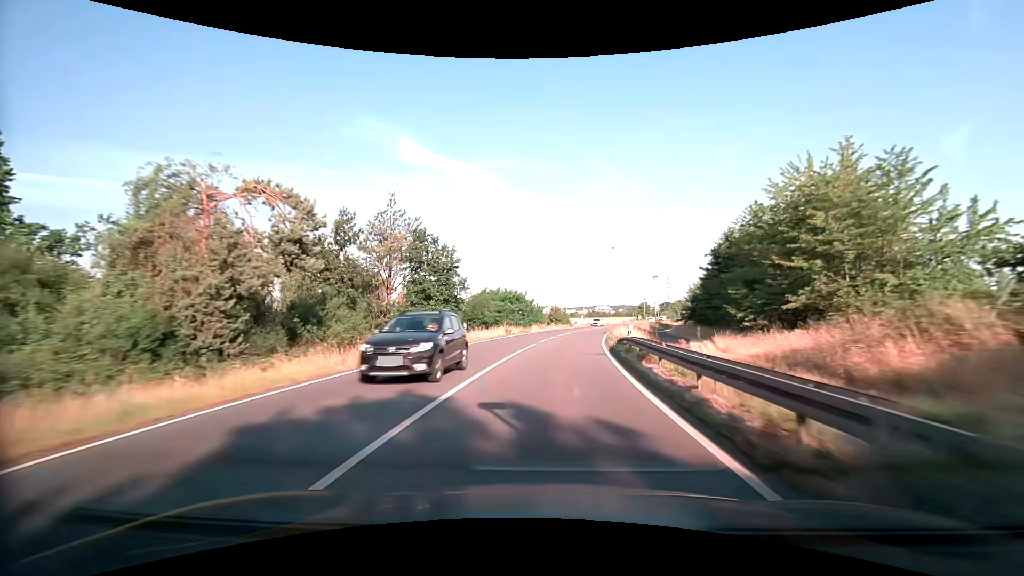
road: primary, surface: asphalt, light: Day
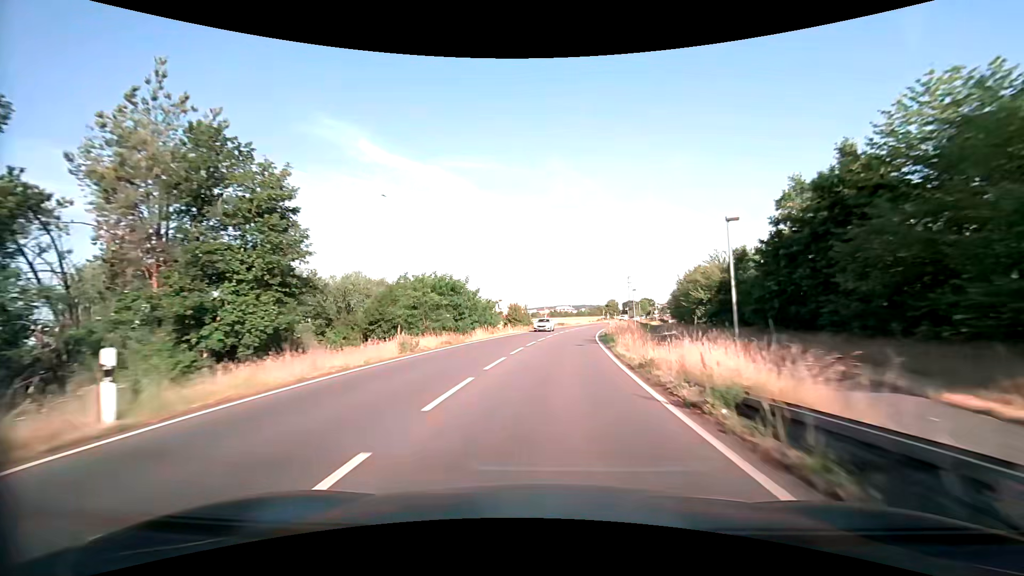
(+1.0, +22.5) m; +5°
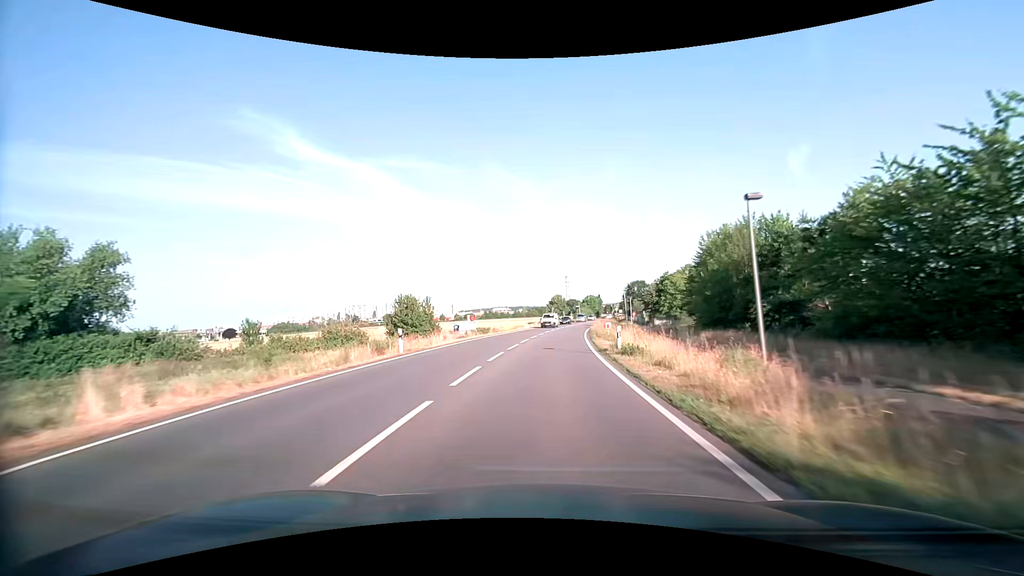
(+2.9, +45.2) m; +7°
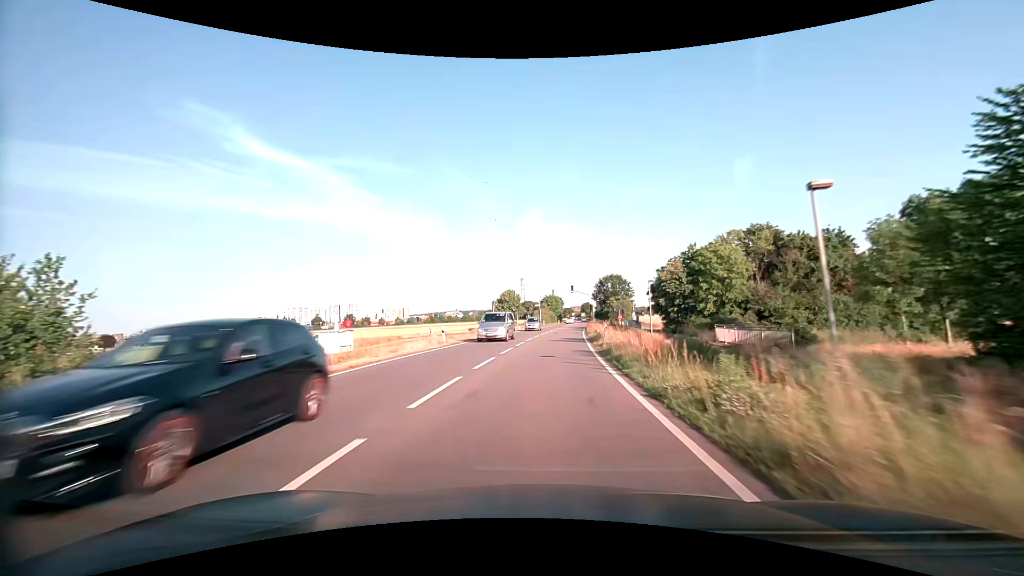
(+2.2, +44.7) m; +5°
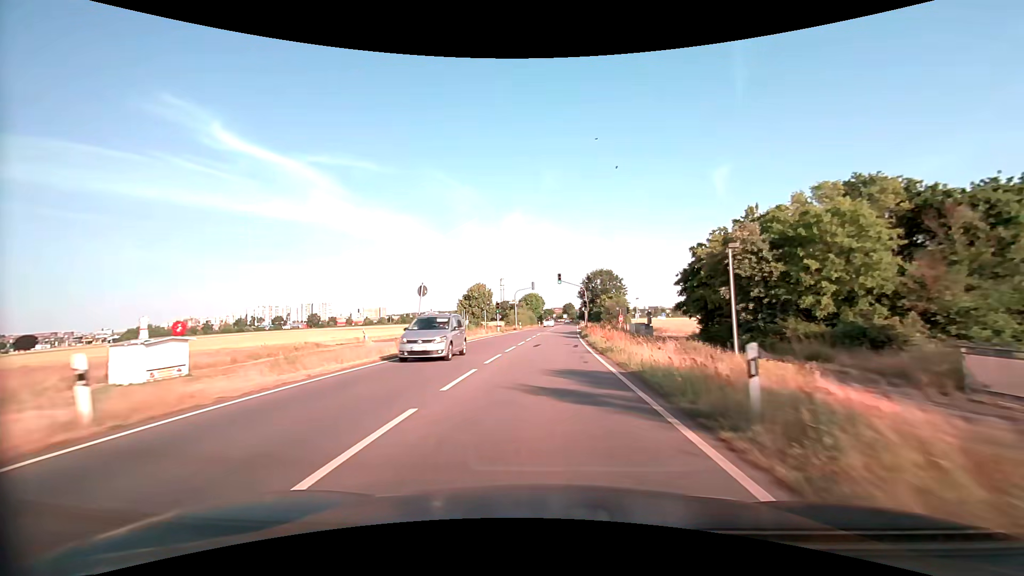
(+0.4, +22.2) m; +2°
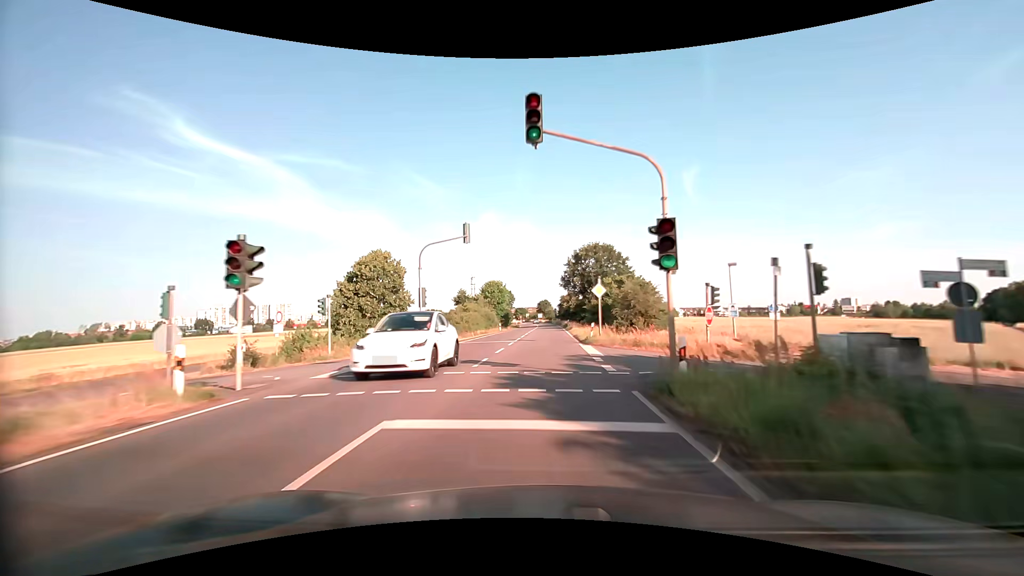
(+1.5, +44.0) m; +3°
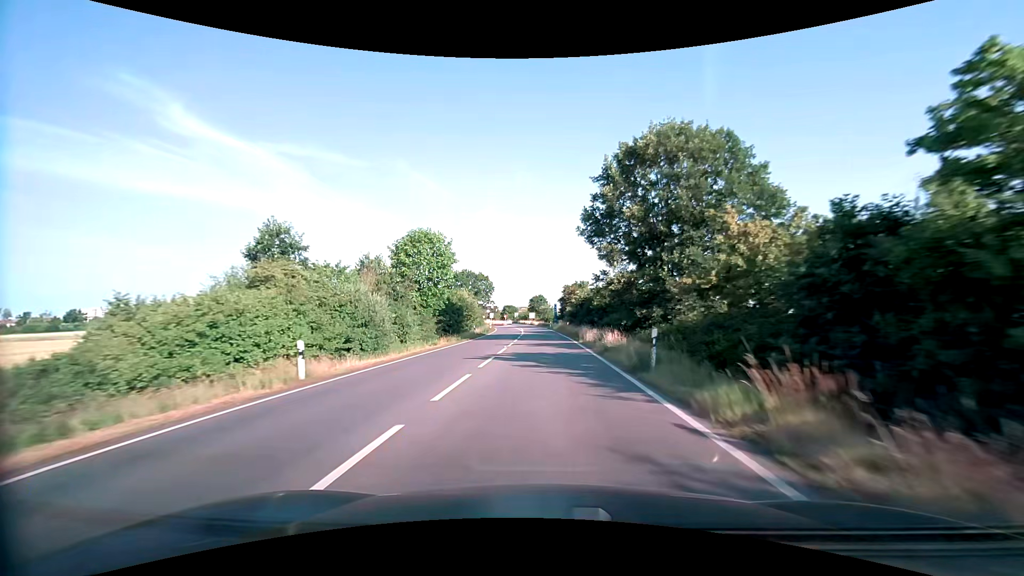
(+0.5, +53.7) m; +1°
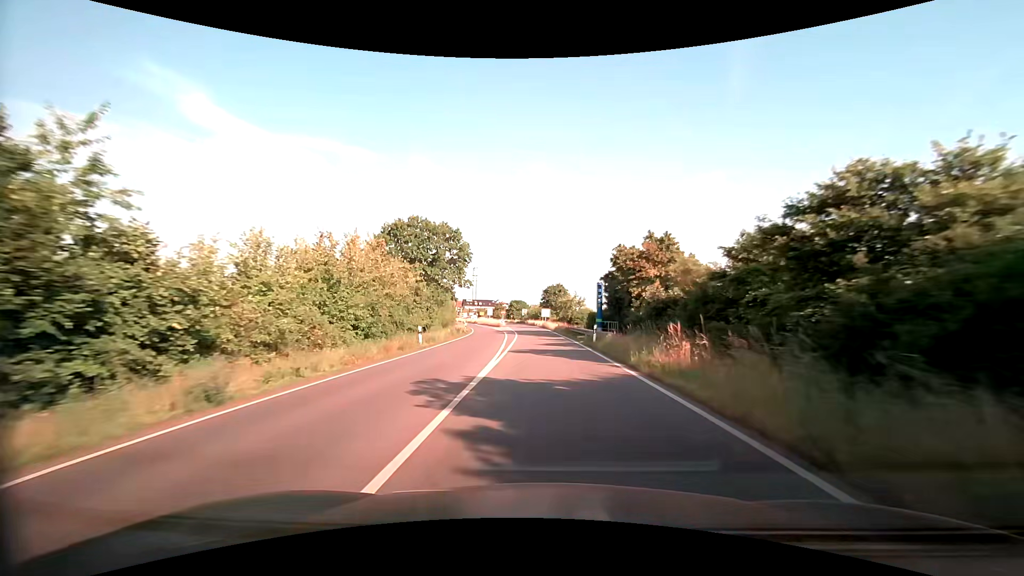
(-0.7, +51.8) m; -2°
(0, +10) (0, +20) (0, +30) (-1, +40) (-1, +50) (-2, +60) (-3, +70) (-4, +80) (-5, +90) (-6, +100) m
